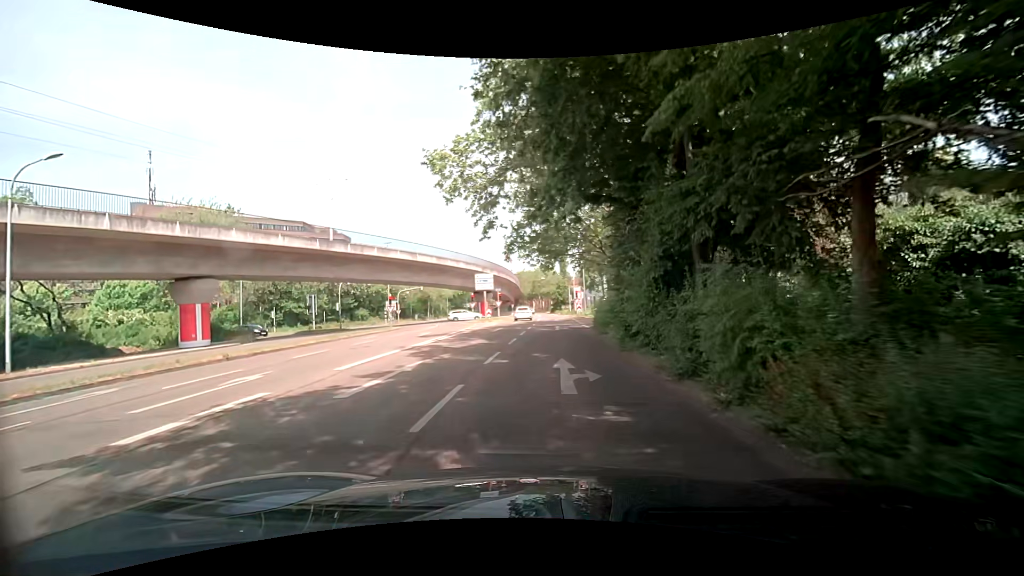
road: tertiary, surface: asphalt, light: Day
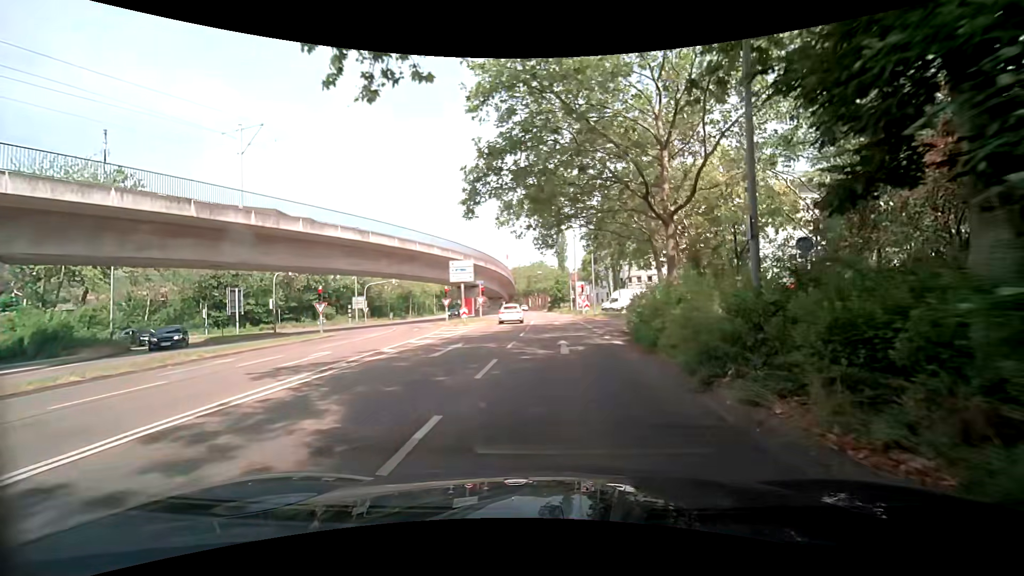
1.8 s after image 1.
(+0.1, +14.1) m; +1°
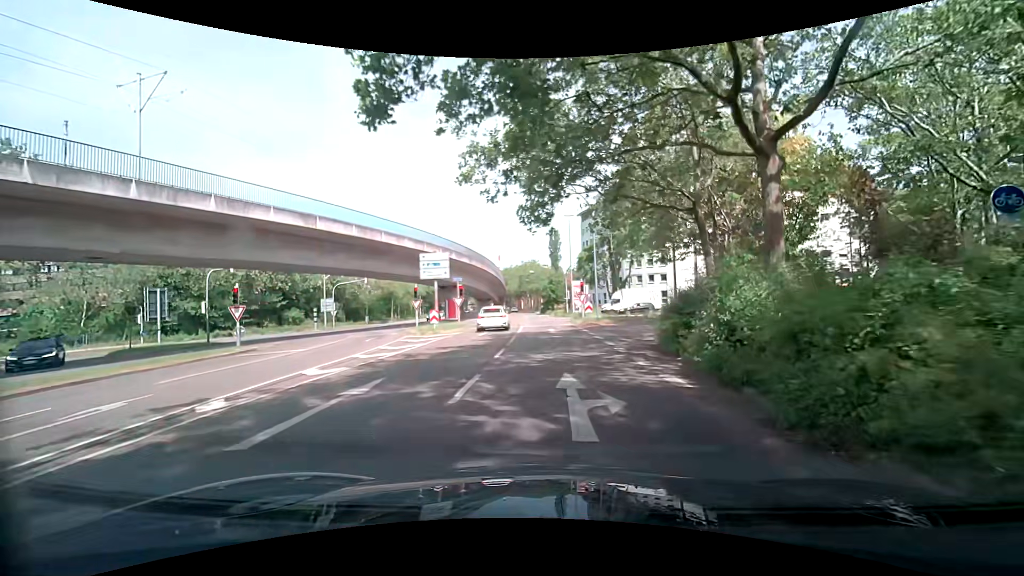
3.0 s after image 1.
(0.0, +8.1) m; -1°
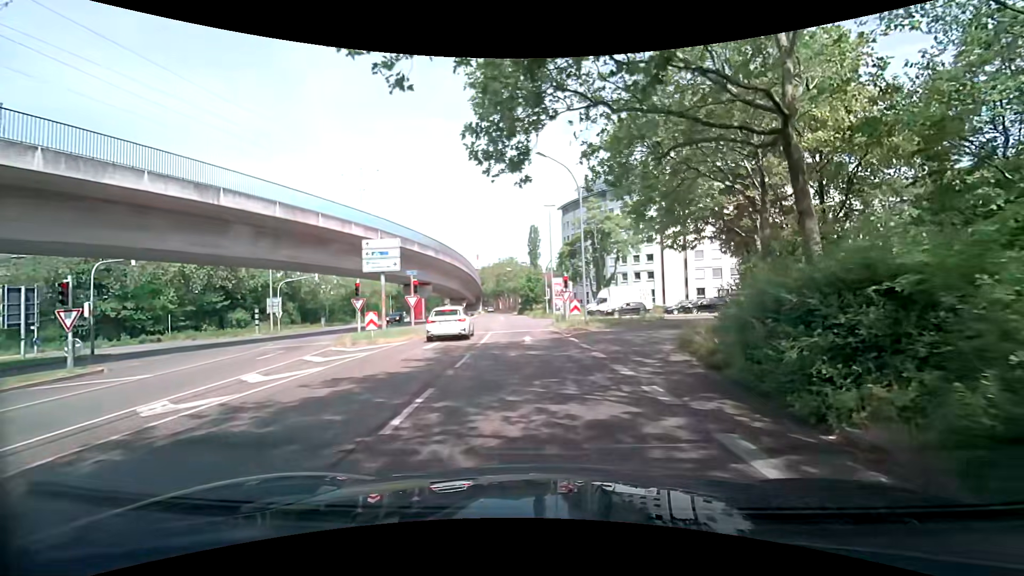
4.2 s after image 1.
(+0.2, +7.4) m; +3°
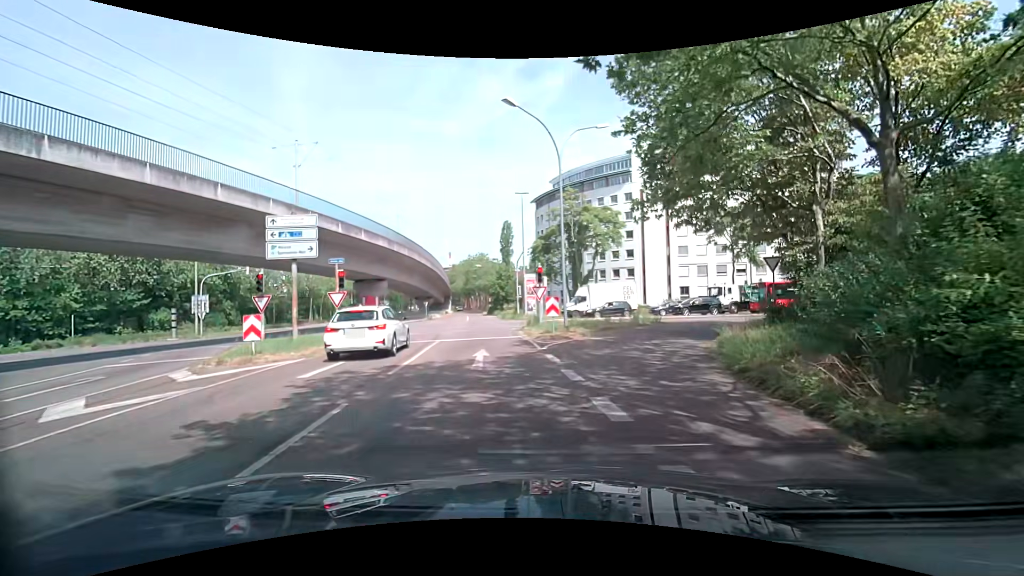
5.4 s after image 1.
(+0.2, +7.1) m; +3°
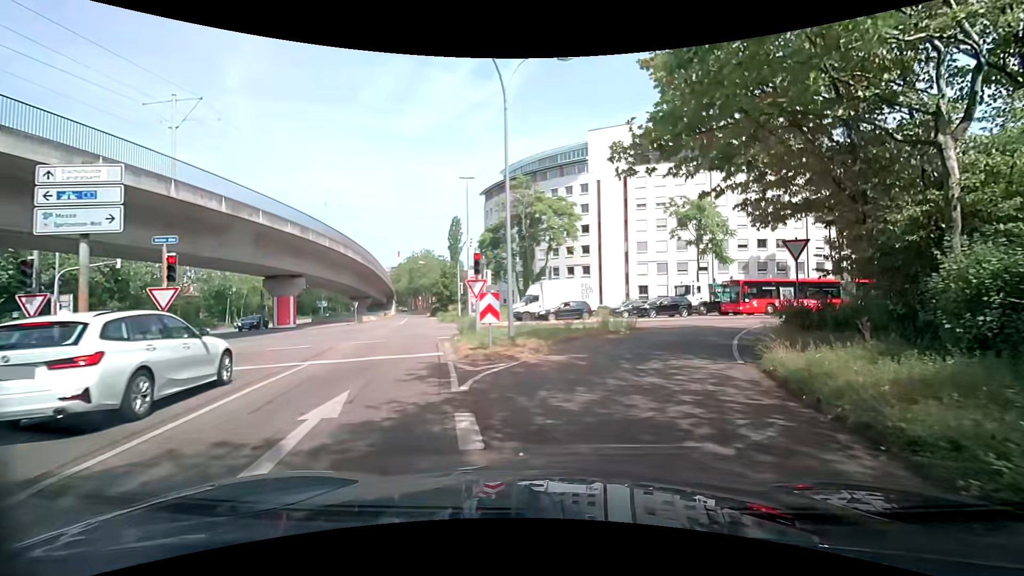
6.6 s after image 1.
(+0.3, +7.1) m; +5°
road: secondary_link
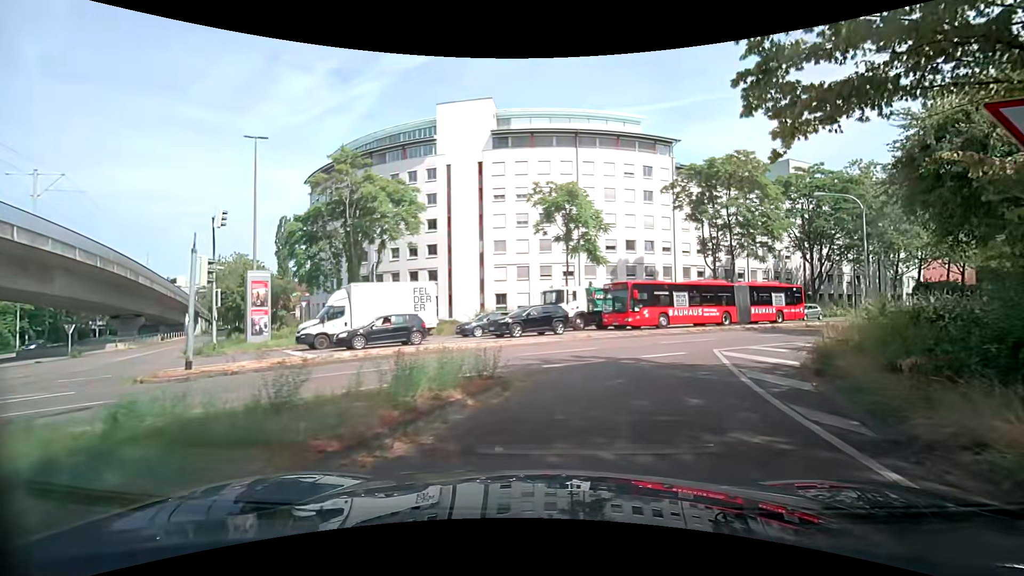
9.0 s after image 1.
(+1.7, +13.4) m; +14°
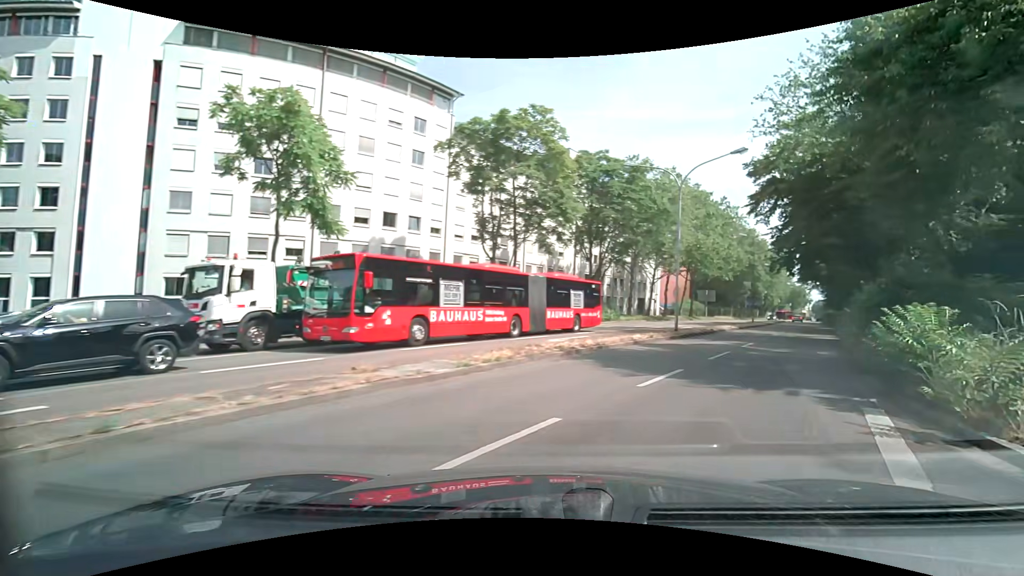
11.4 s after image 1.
(+3.2, +14.5) m; +25°
(+3, +9) (+8, +18) (+13, +26) (+19, +35) (+24, +43) (+30, +52) (+35, +60) (+40, +69) (+46, +77) (+51, +86) m
